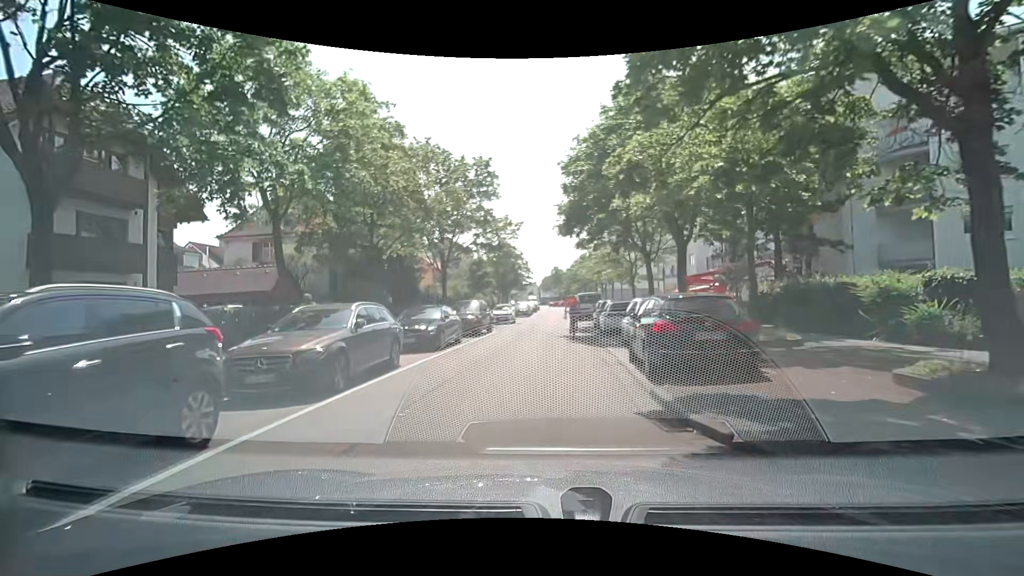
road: residential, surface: asphalt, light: Day
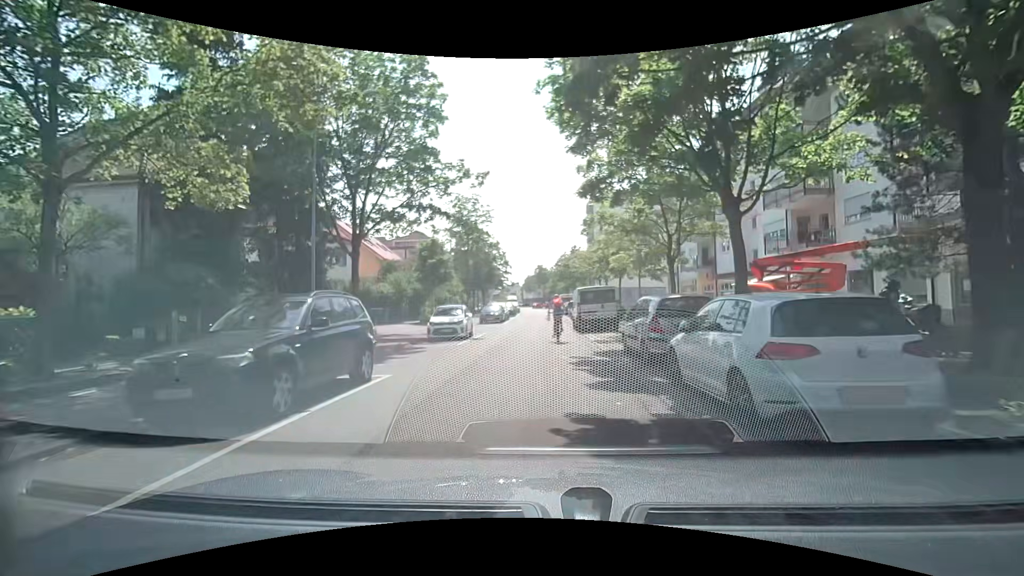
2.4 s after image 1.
(+0.2, +15.8) m; +2°
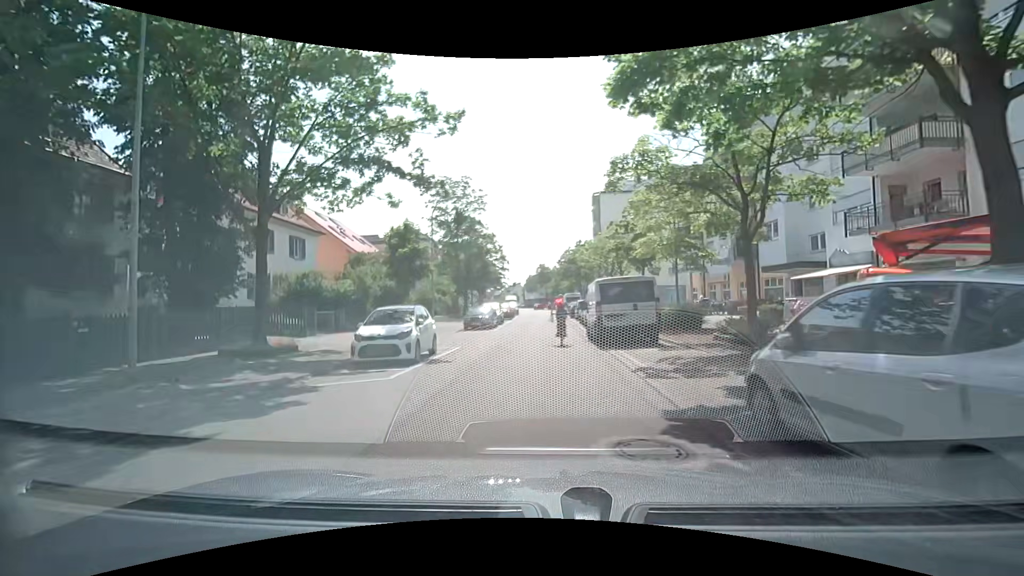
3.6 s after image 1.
(-0.1, +8.1) m; -1°
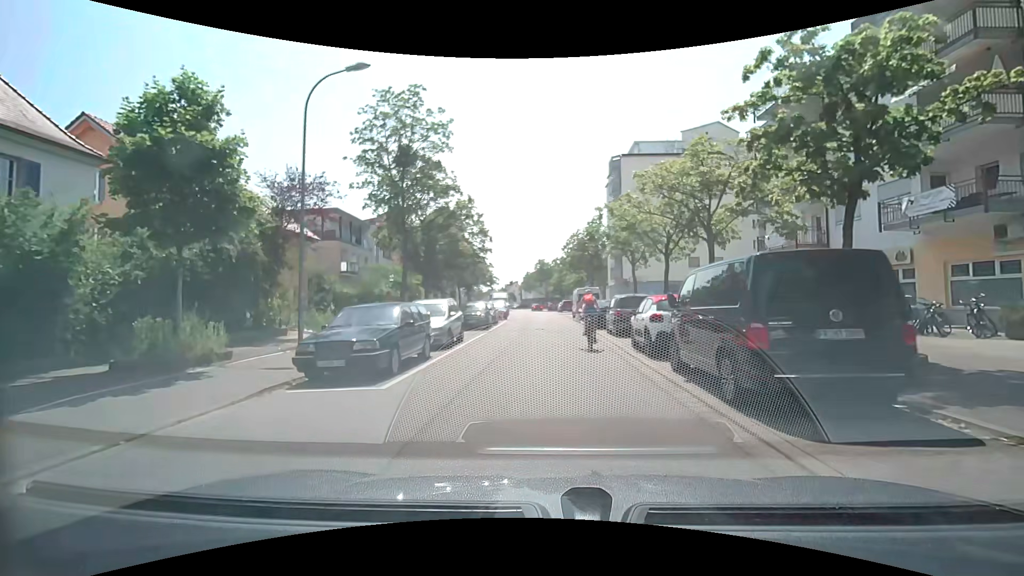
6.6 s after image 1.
(-0.1, +19.9) m; +1°
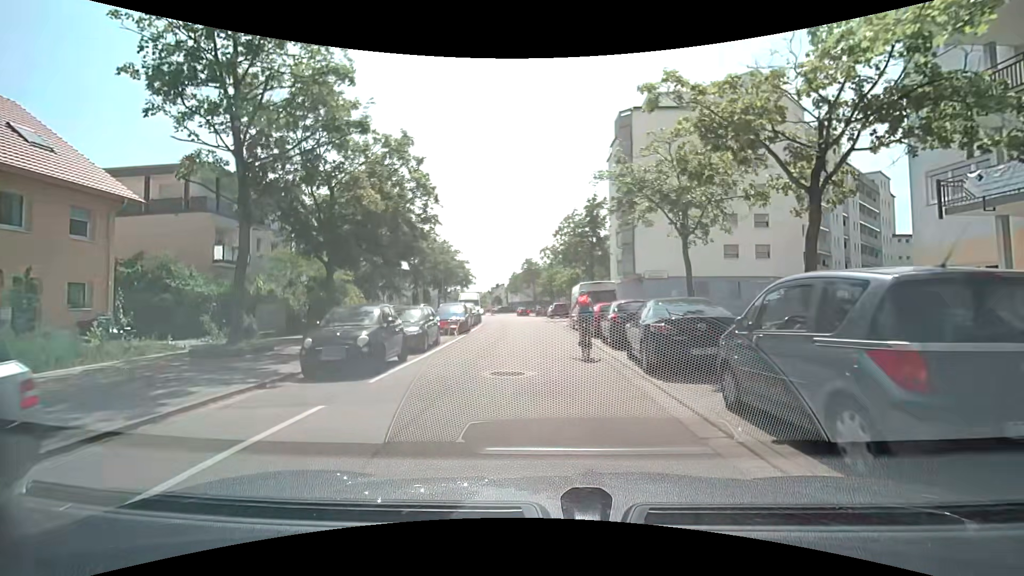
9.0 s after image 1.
(+0.2, +15.3) m; +1°
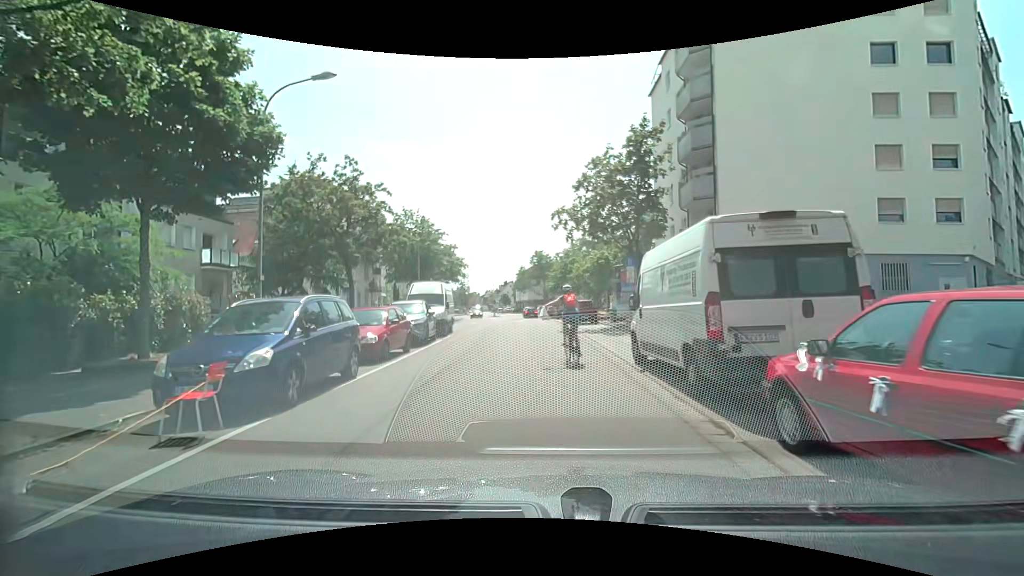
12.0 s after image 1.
(-0.1, +18.1) m; -2°
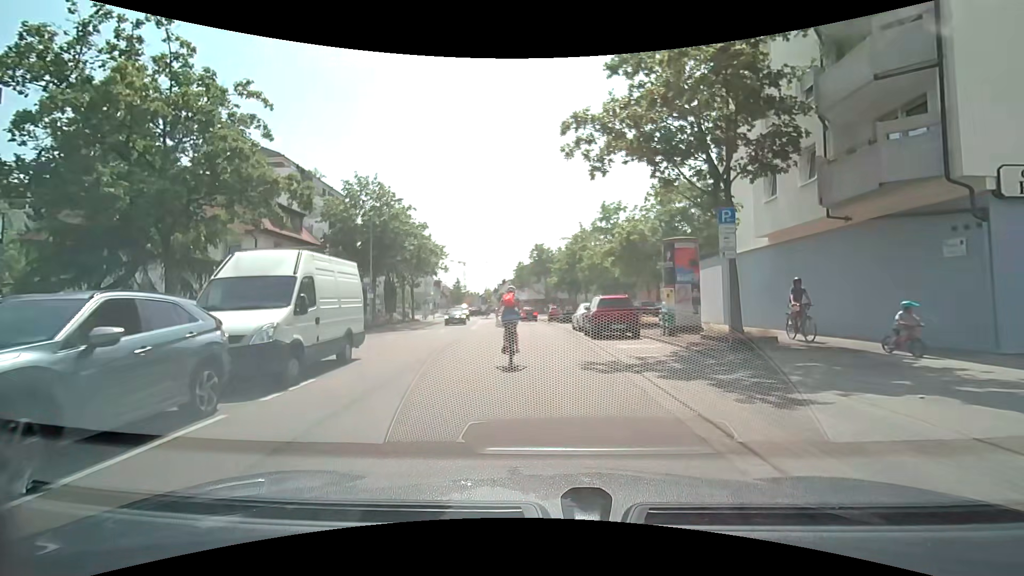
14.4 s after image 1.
(+0.1, +14.1) m; 0°
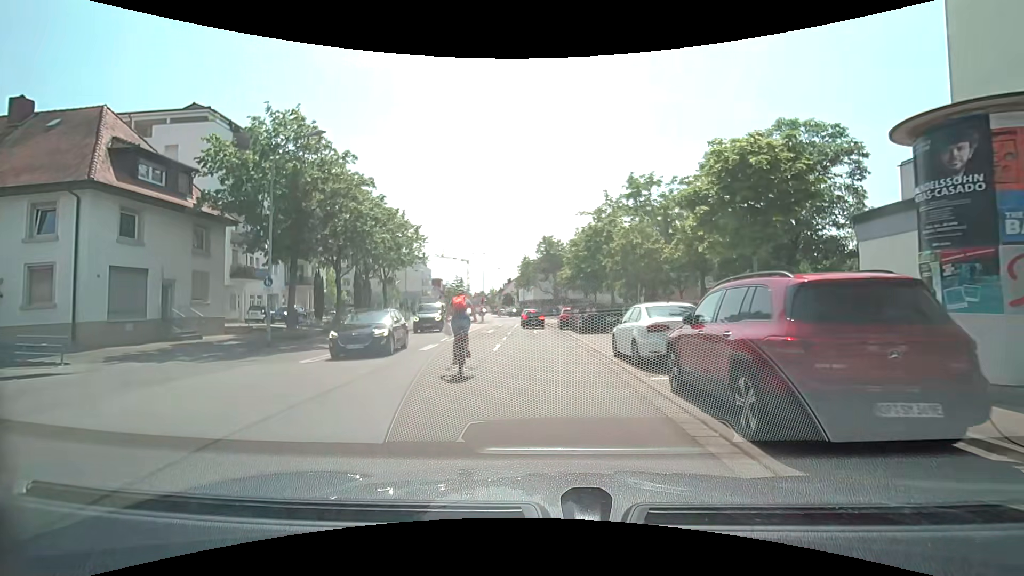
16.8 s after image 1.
(-0.1, +14.2) m; -1°
(0, +10) (0, +20) (0, +30) (-1, +40) (-1, +50) (-1, +60) (+1, +70) (+9, +75) (+19, +76) (+29, +76) m
